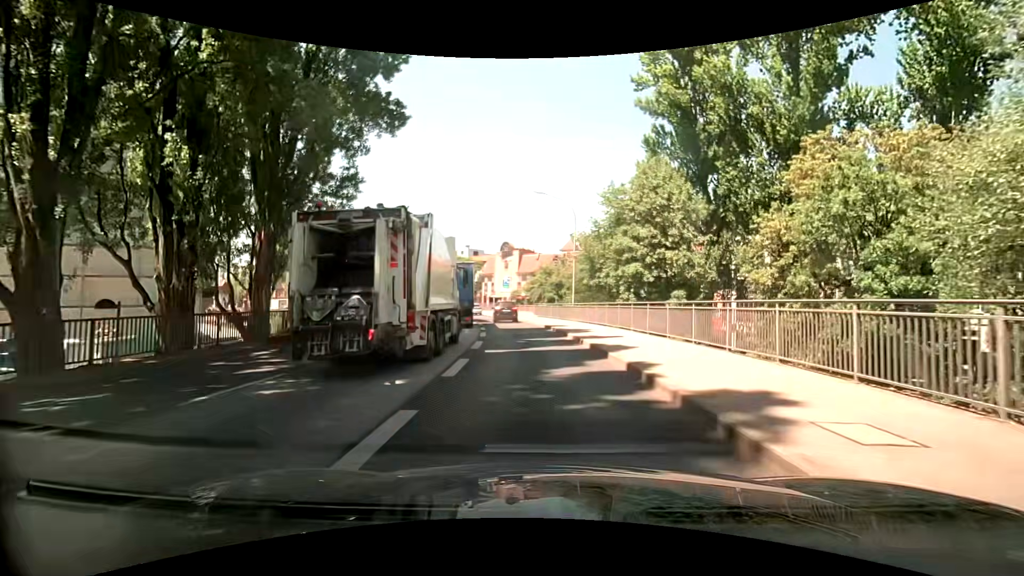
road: primary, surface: asphalt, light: Day
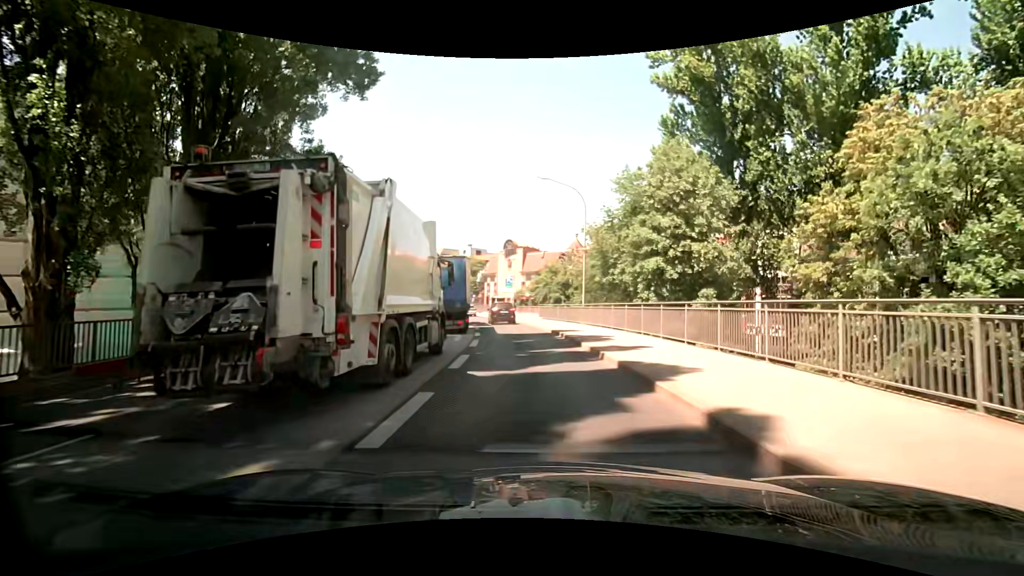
(-0.1, +4.5) m; -1°
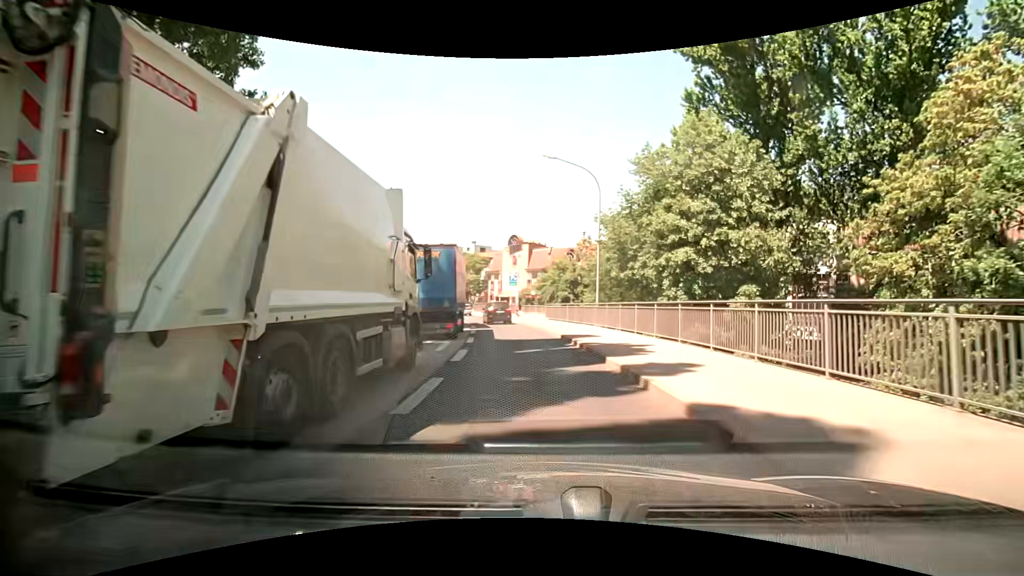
(0.0, +4.5) m; 0°
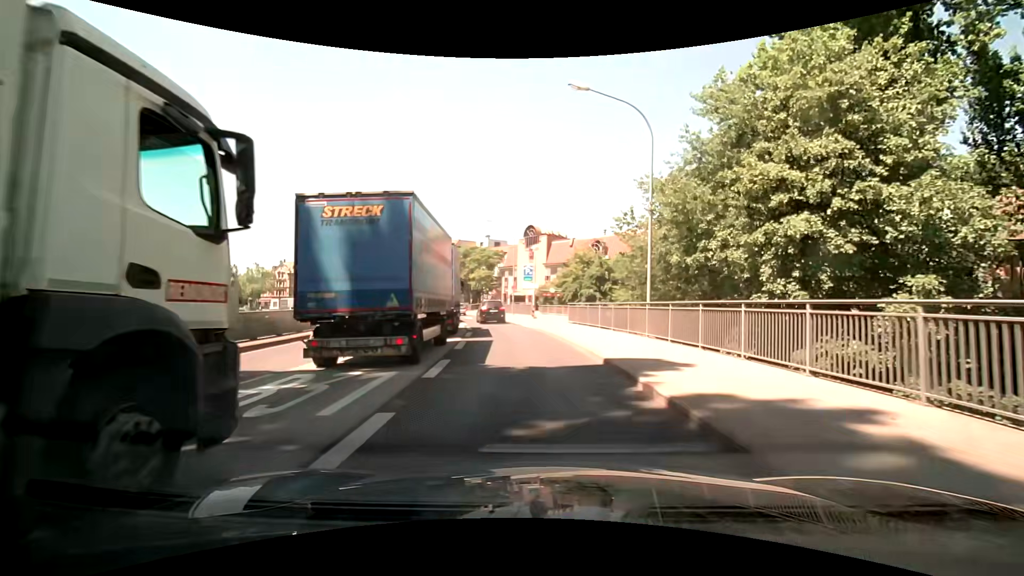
(-0.2, +9.1) m; -2°
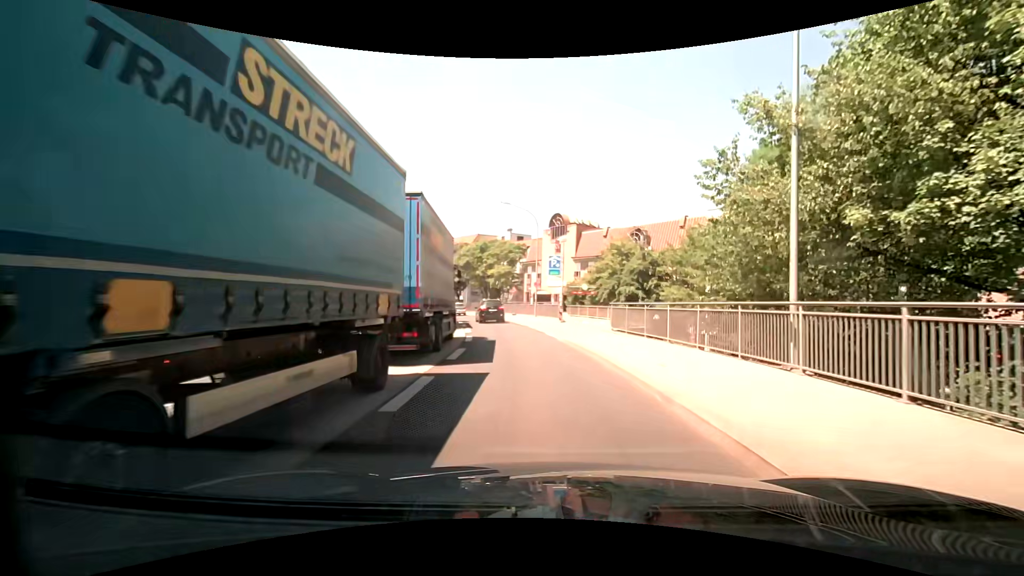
(-0.3, +9.1) m; -4°
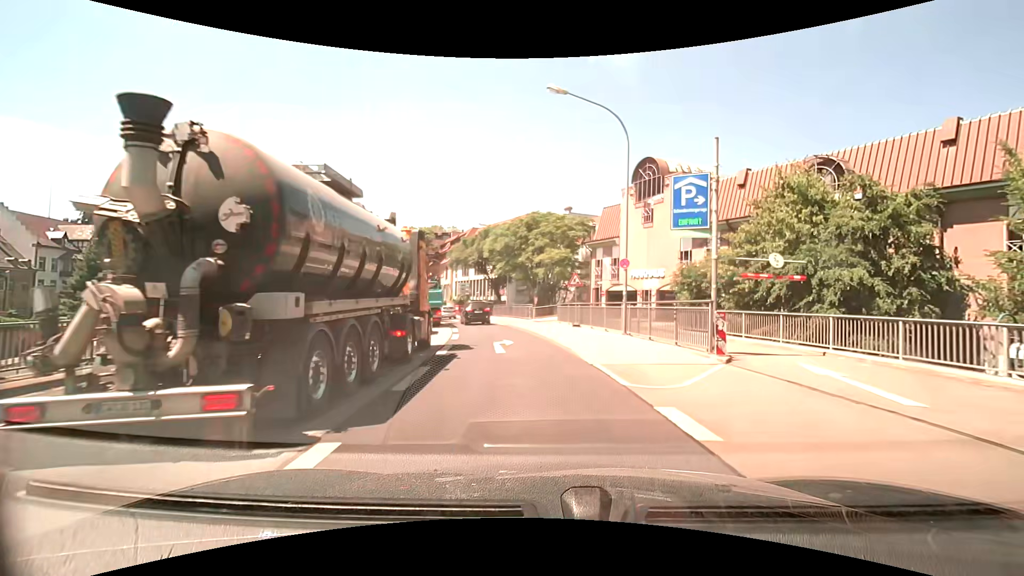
(-1.2, +22.5) m; -7°
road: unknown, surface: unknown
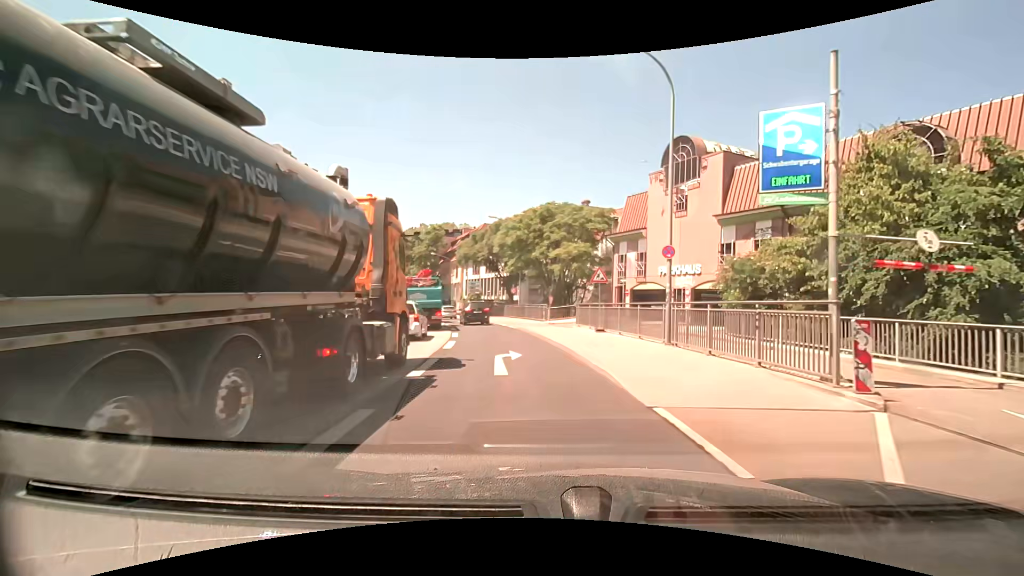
(-0.1, +4.5) m; -1°
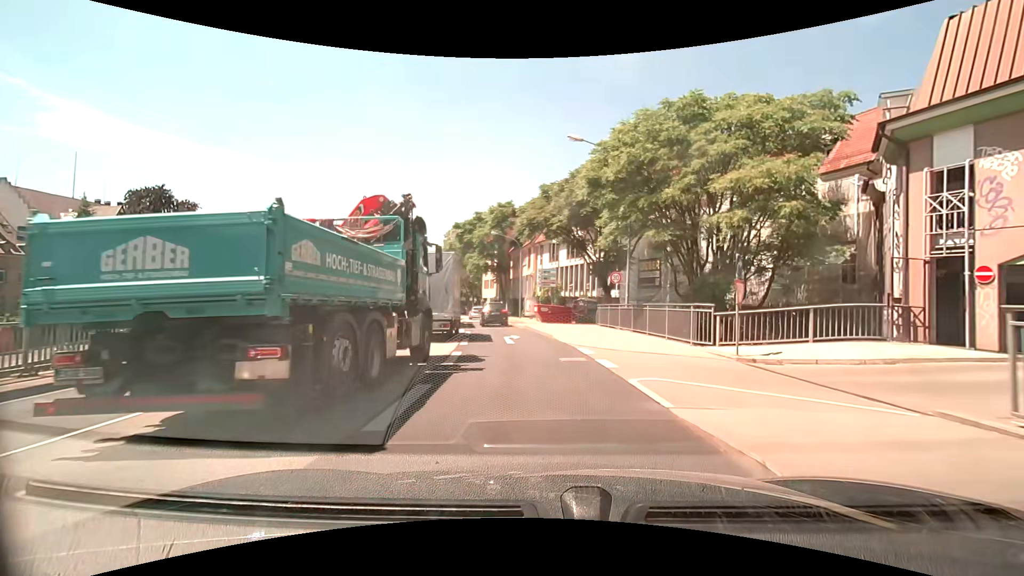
(-2.0, +22.2) m; -10°
